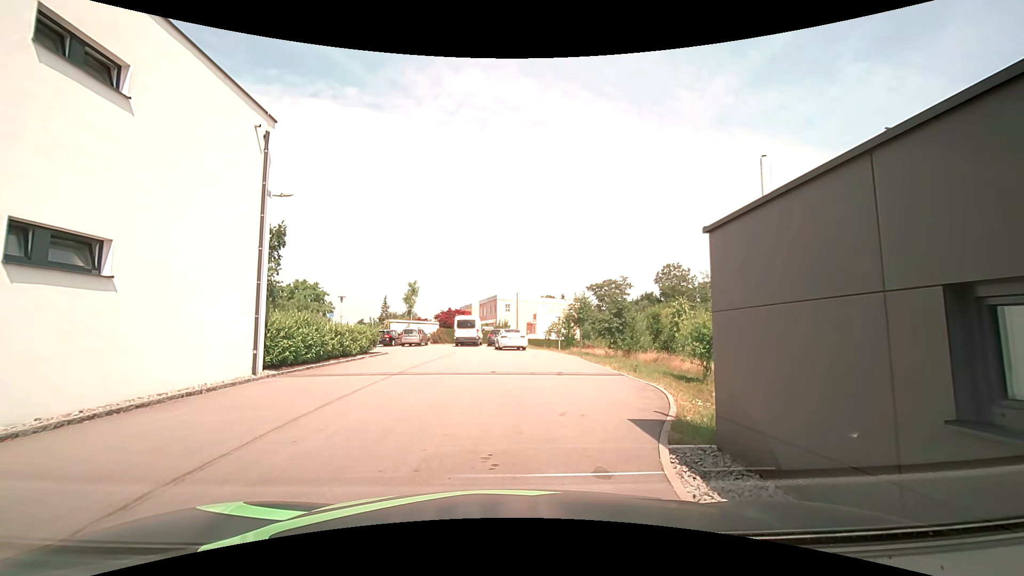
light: Day
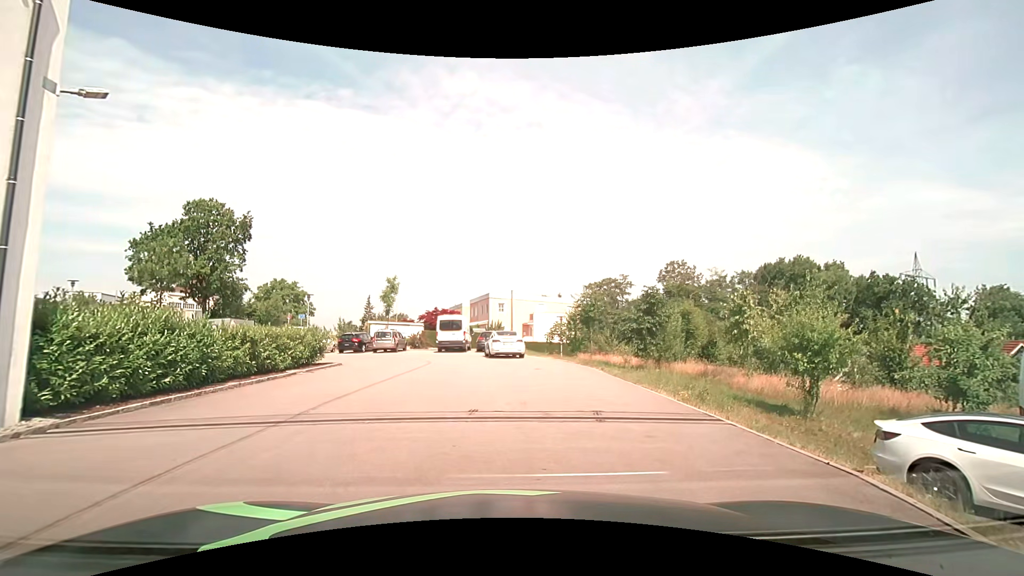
(-0.1, +7.2) m; 0°
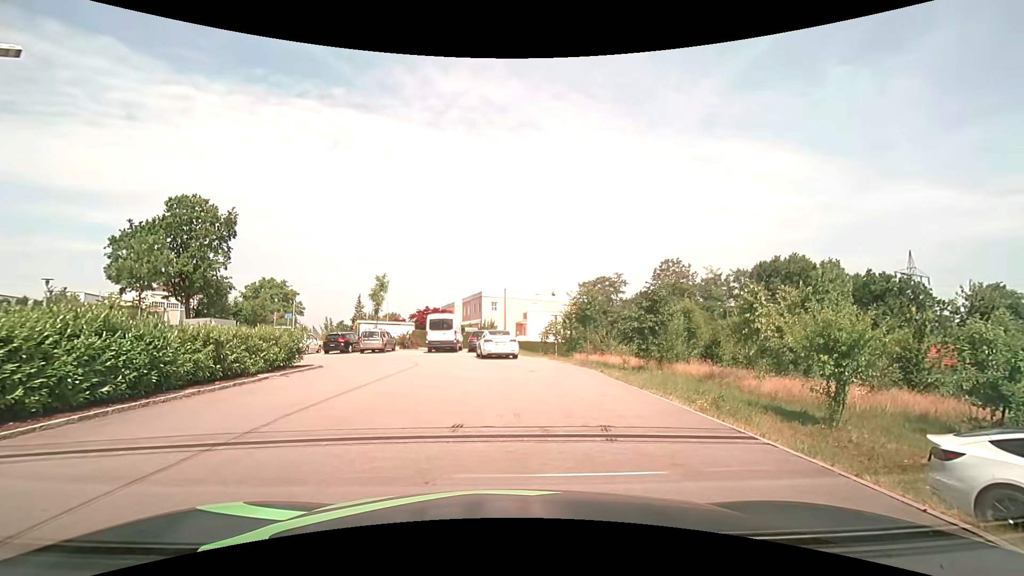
(0.0, +1.4) m; +1°
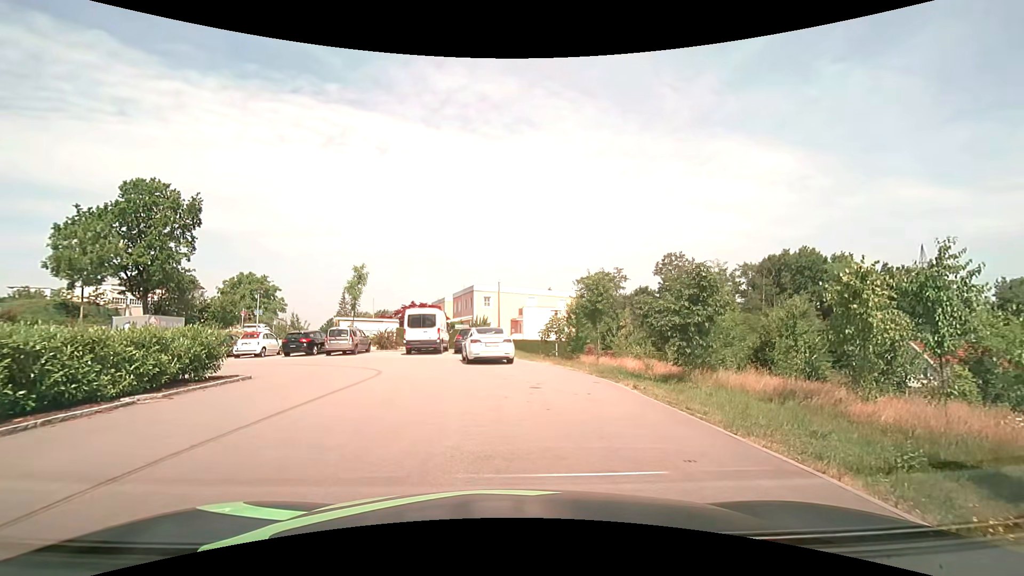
(0.0, +5.3) m; 0°
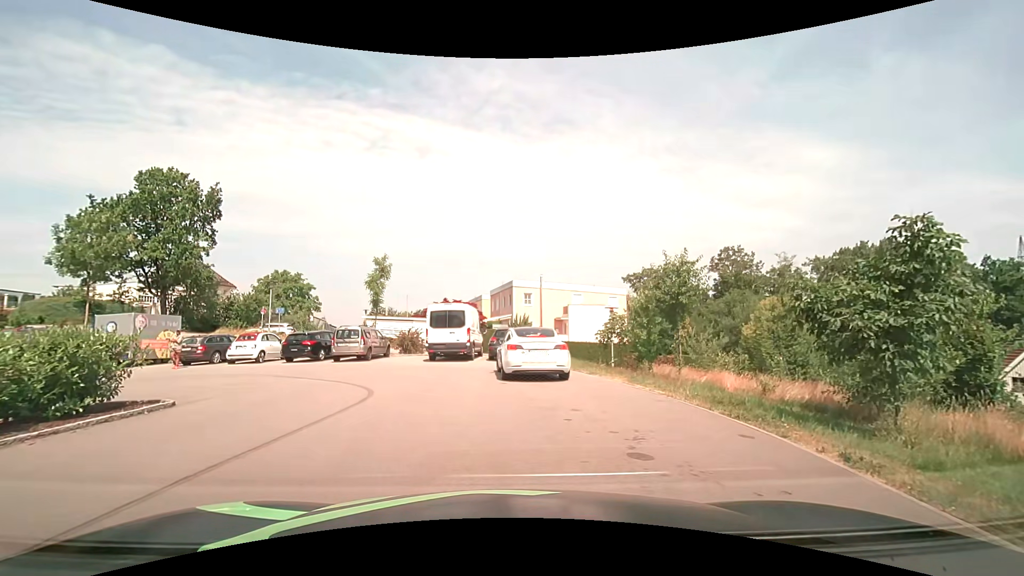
(-0.2, +5.9) m; -5°
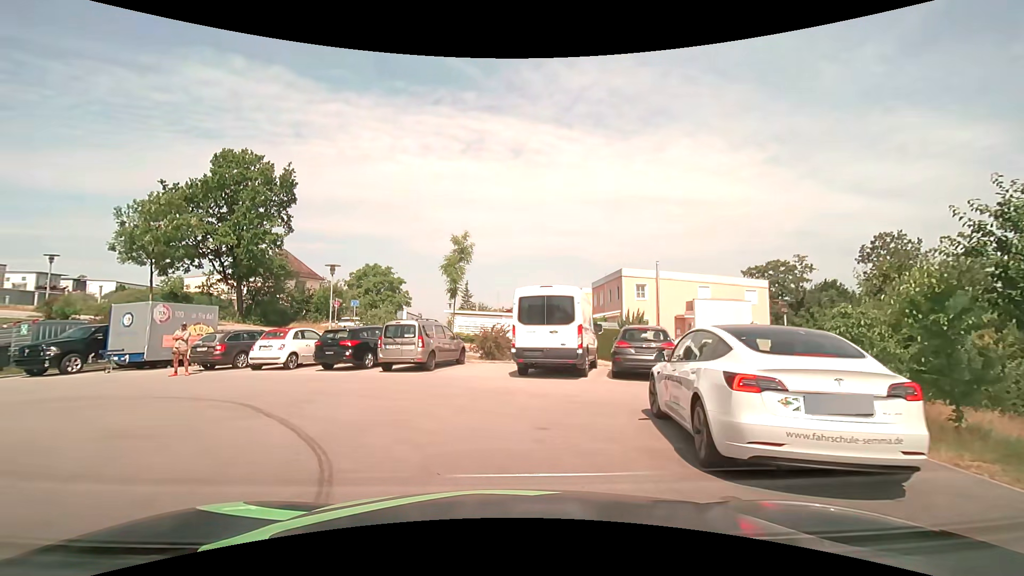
(-0.7, +8.4) m; -10°
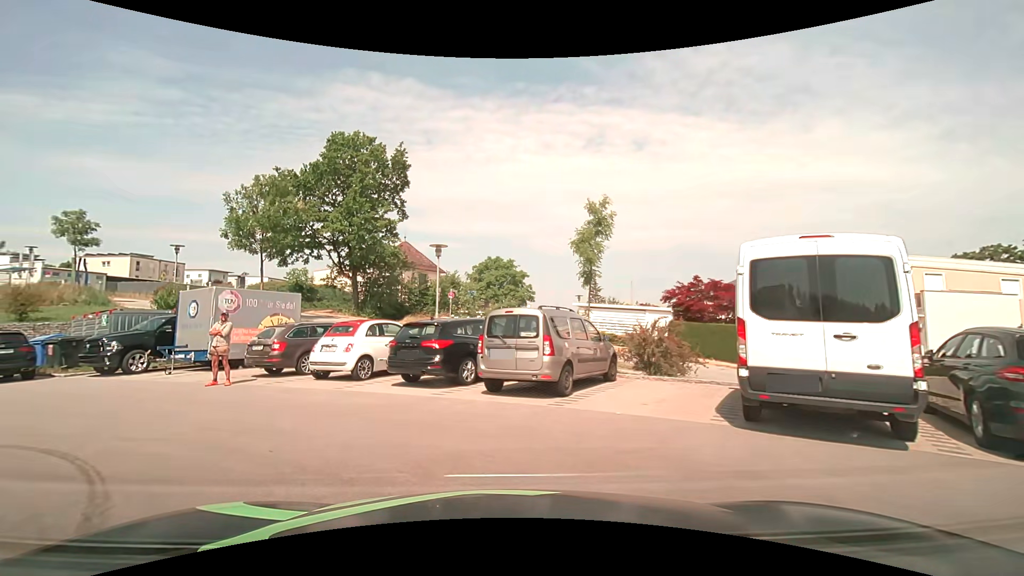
(-0.7, +6.9) m; -13°
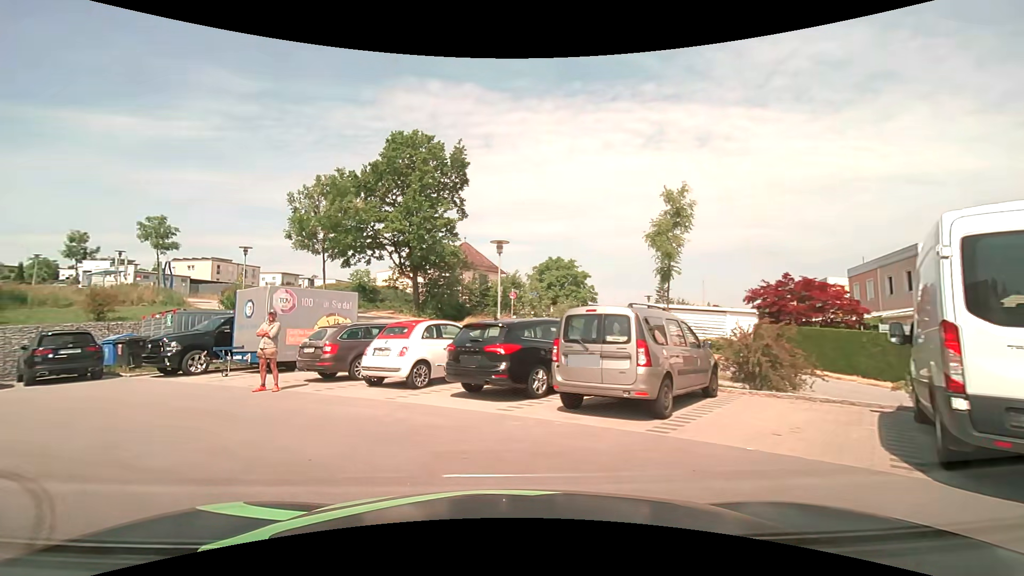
(-0.1, +1.7) m; -7°
